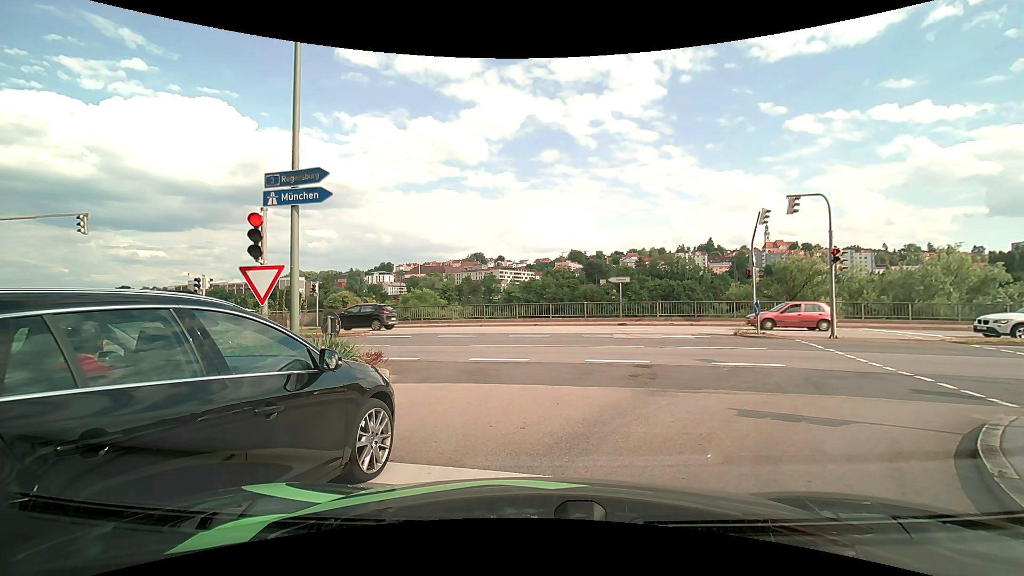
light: Day
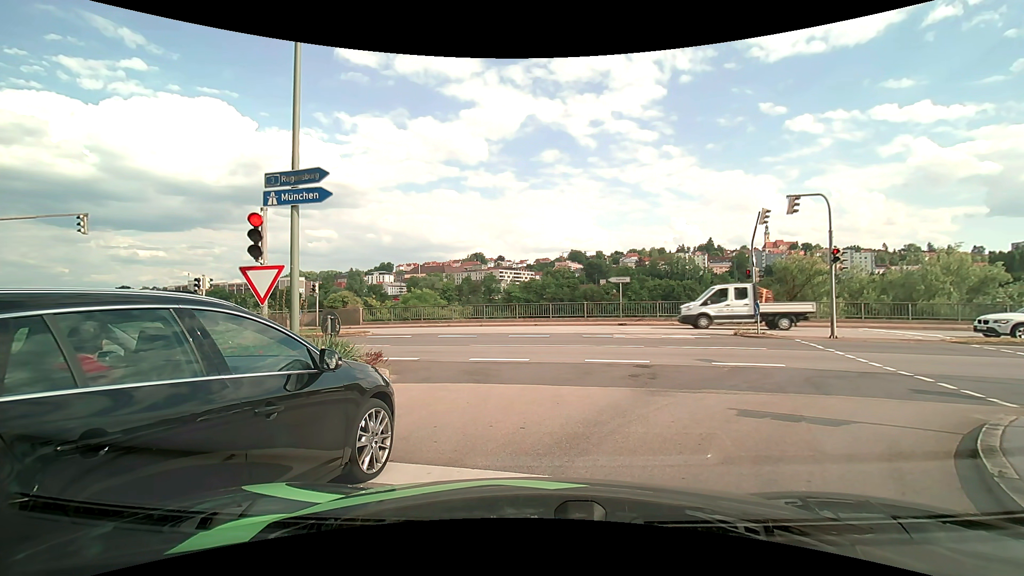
(0.0, 0.0) m; 0°
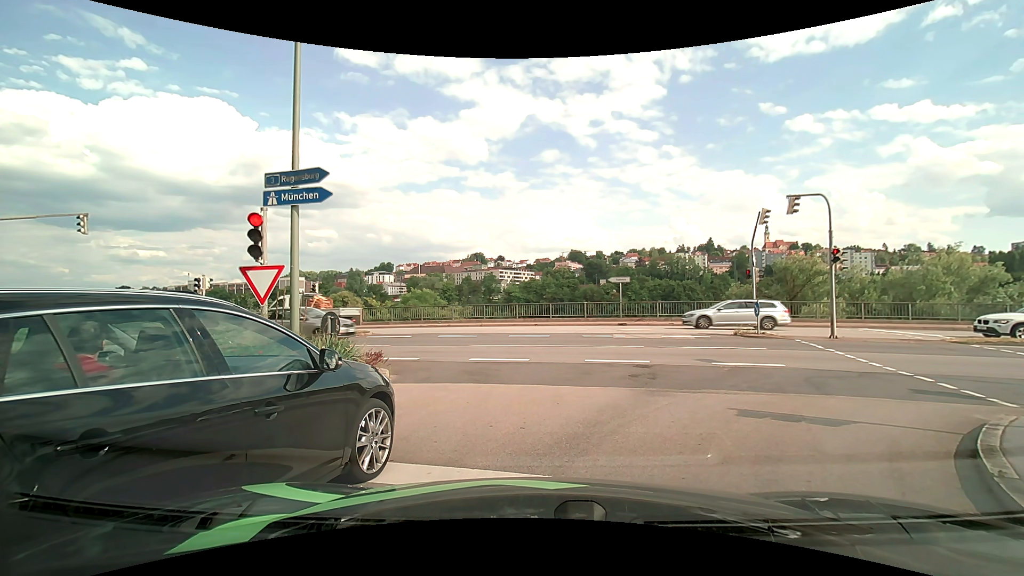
(0.0, 0.0) m; 0°
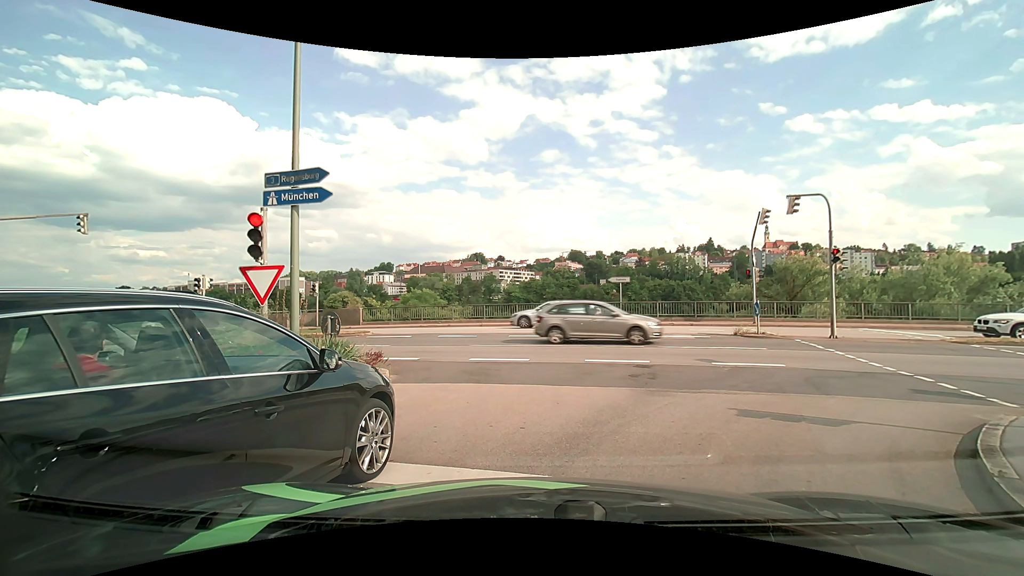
(0.0, 0.0) m; 0°
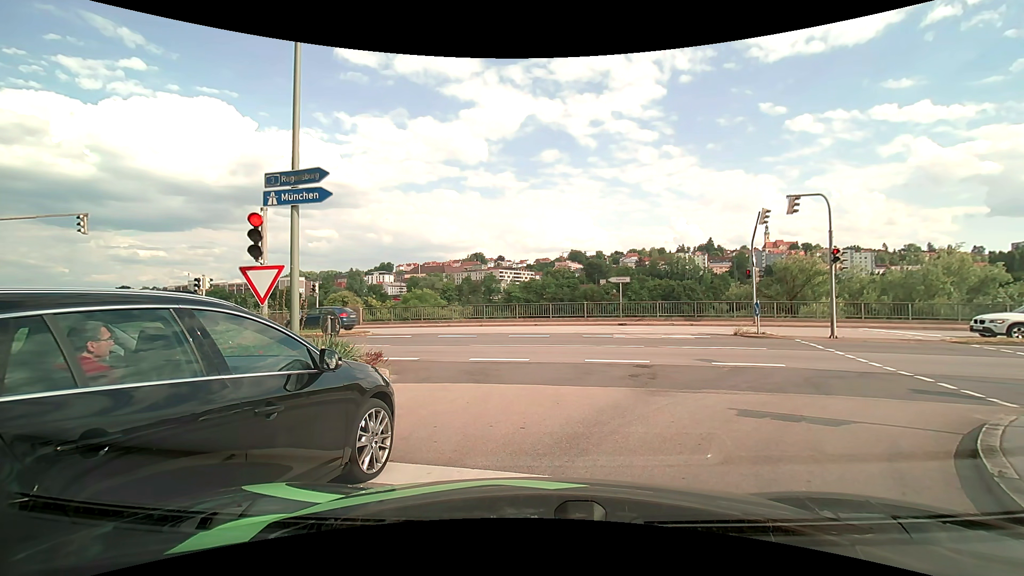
(0.0, 0.0) m; 0°
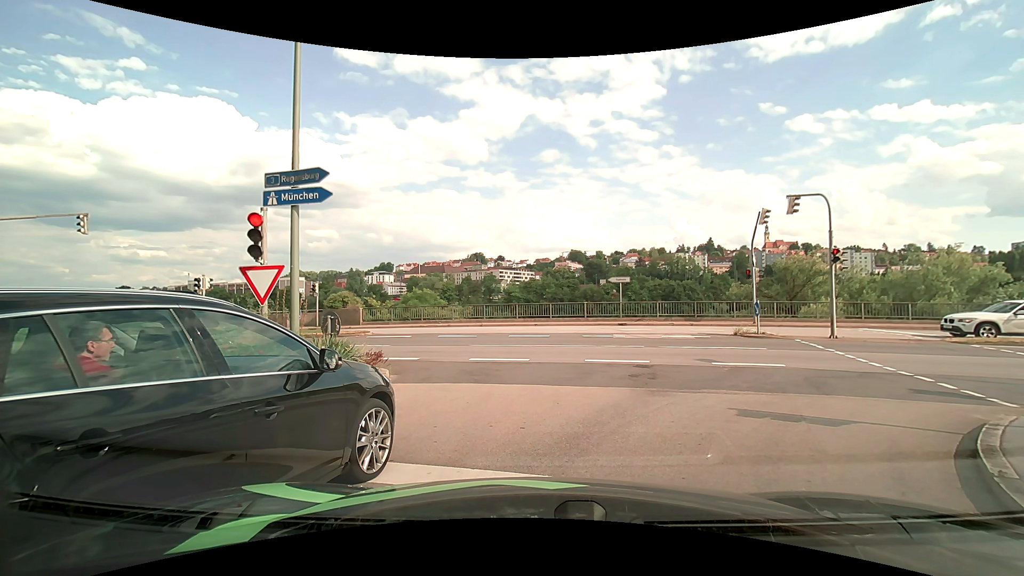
(0.0, 0.0) m; 0°
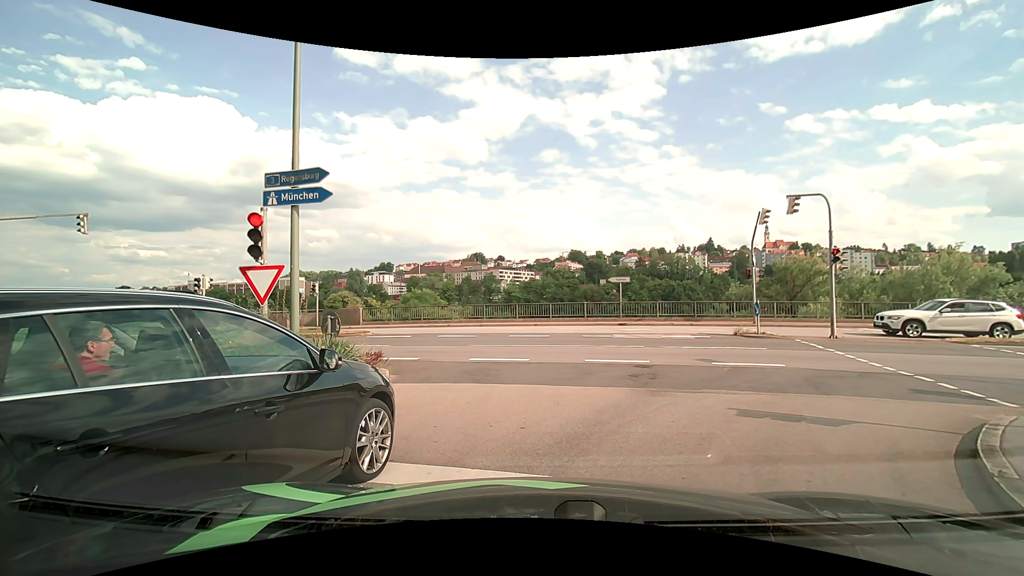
(0.0, 0.0) m; 0°
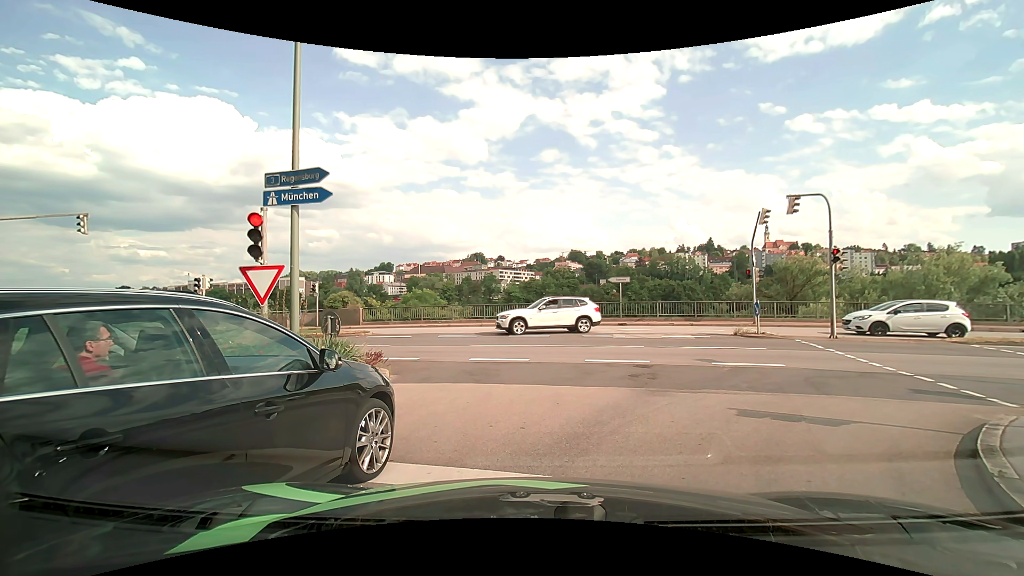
(0.0, 0.0) m; 0°
(+3, +9) (+12, +14) (+22, +13) (+32, +11) (+41, +8) (+51, +6) (+61, +3) (+70, +1) (+80, -2) (+90, -4) m
